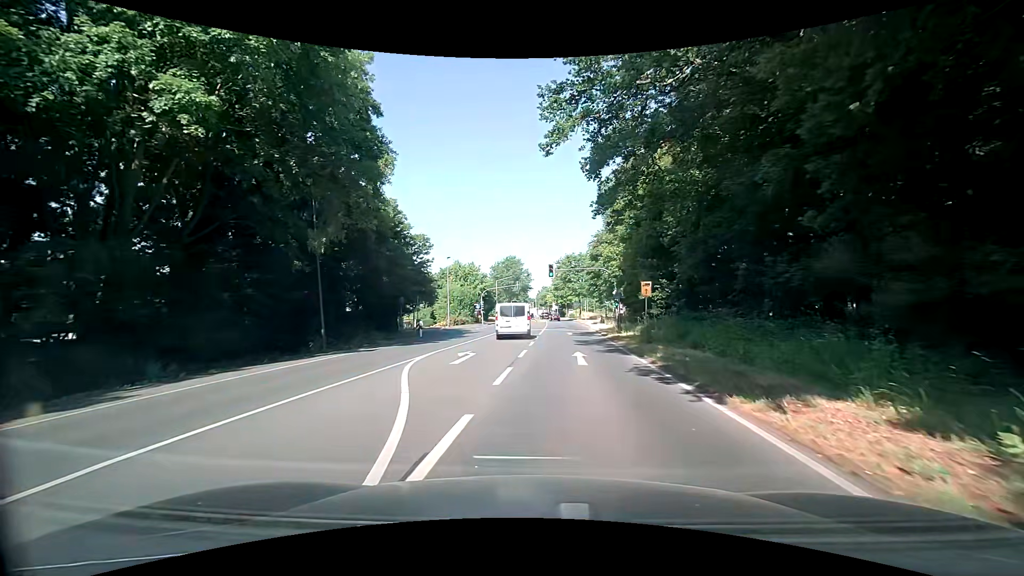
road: secondary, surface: asphalt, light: Day
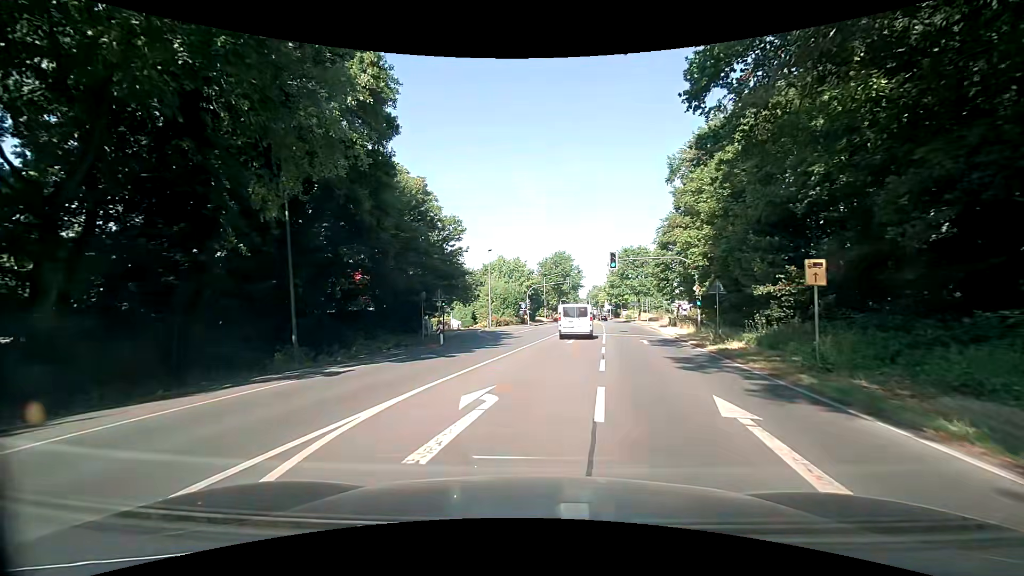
(-0.5, +9.0) m; -6°
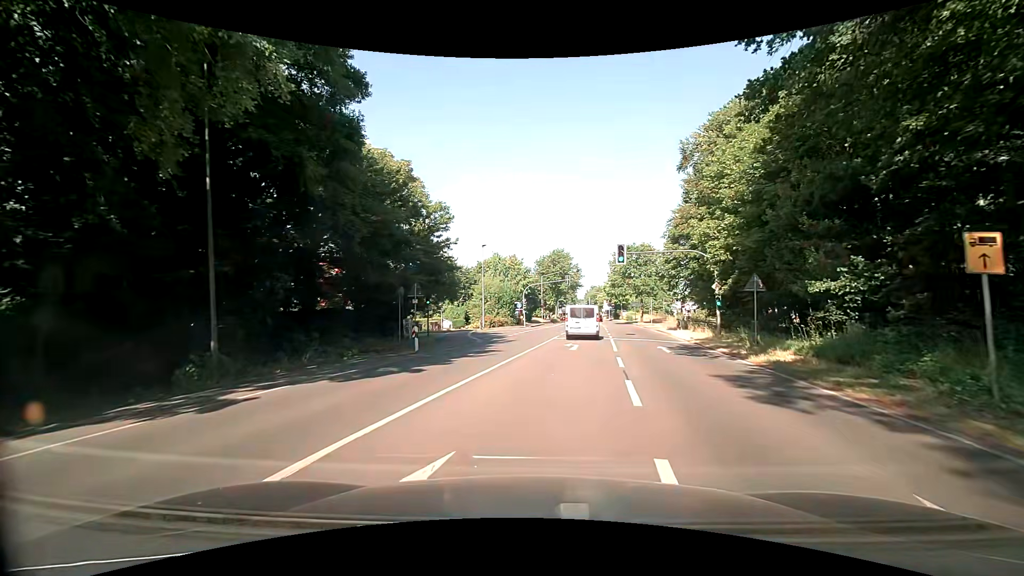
(0.0, +4.6) m; 0°
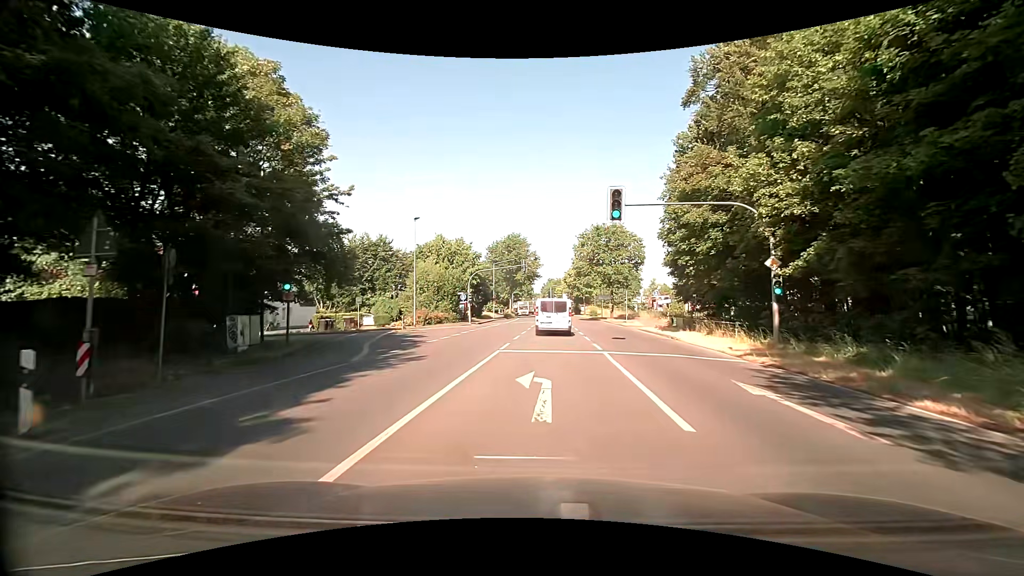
(+0.5, +13.8) m; +4°
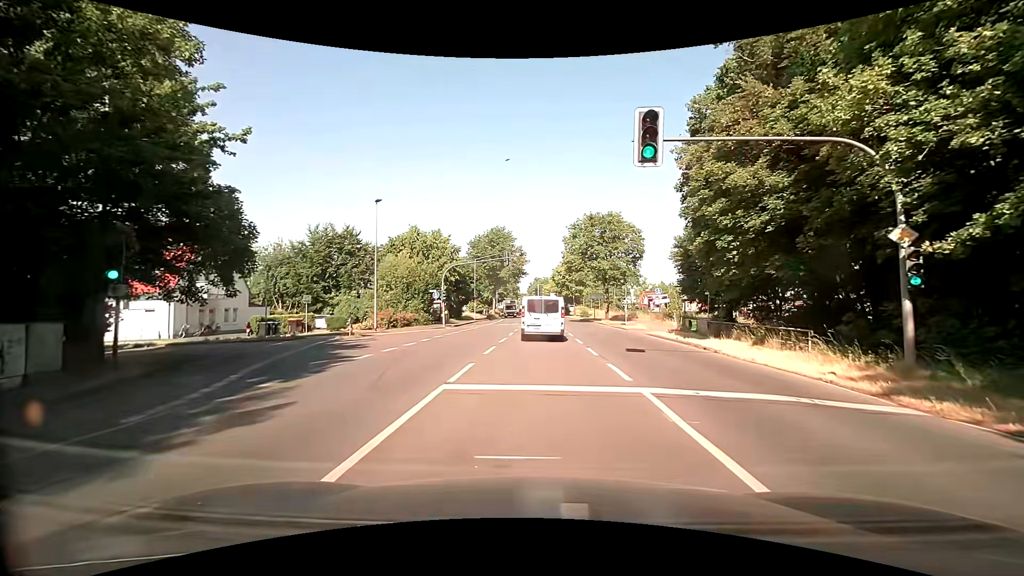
(+0.2, +7.5) m; +2°
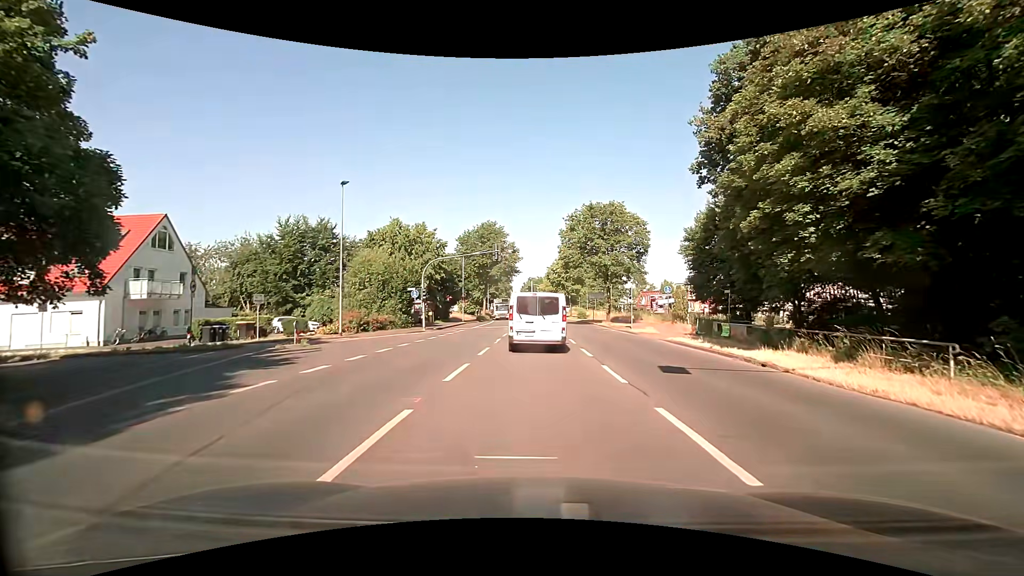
(+0.1, +5.6) m; +2°
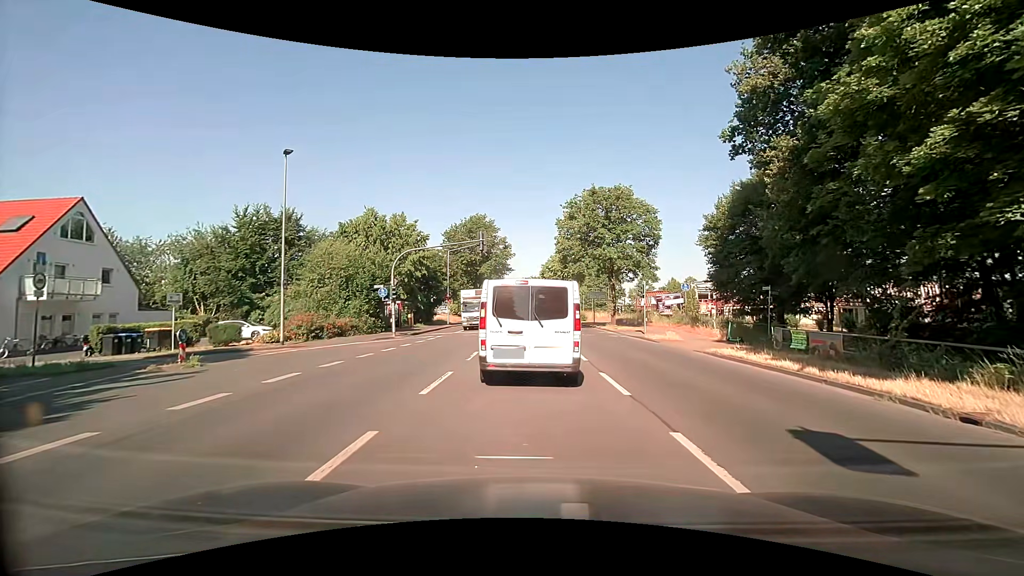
(-0.1, +6.8) m; 0°
